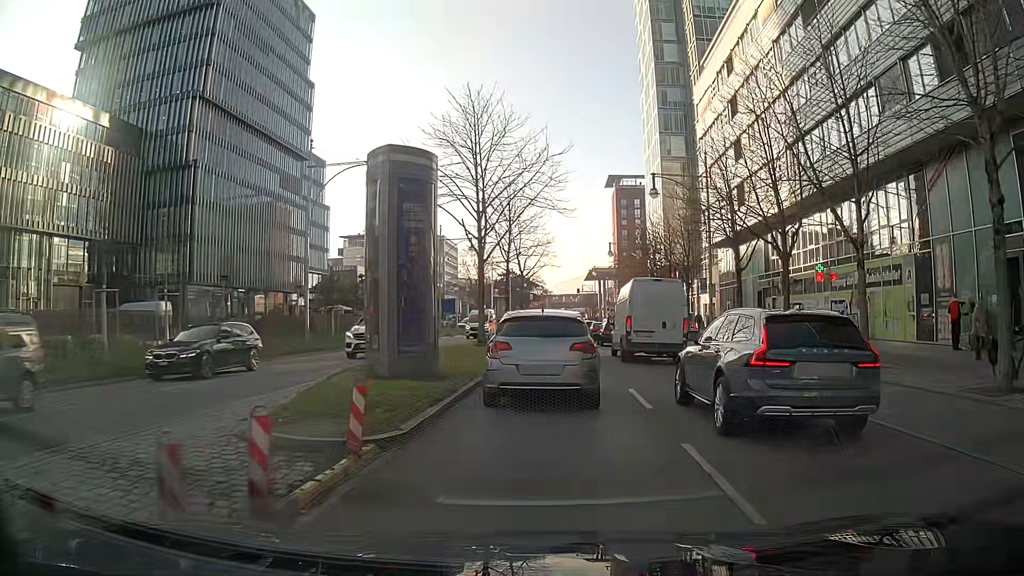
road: primary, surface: asphalt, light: Day
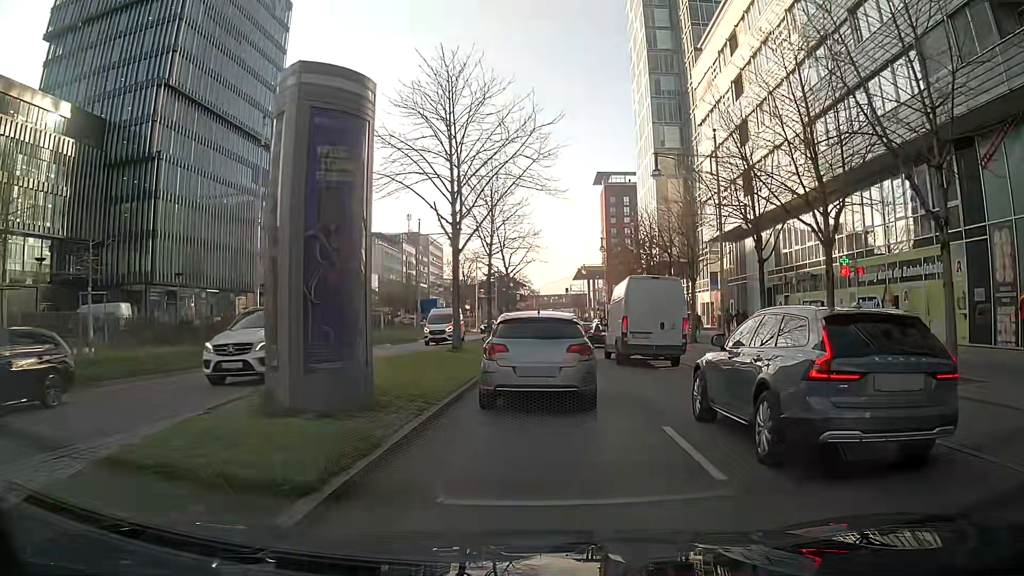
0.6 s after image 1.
(0.0, +4.8) m; +1°
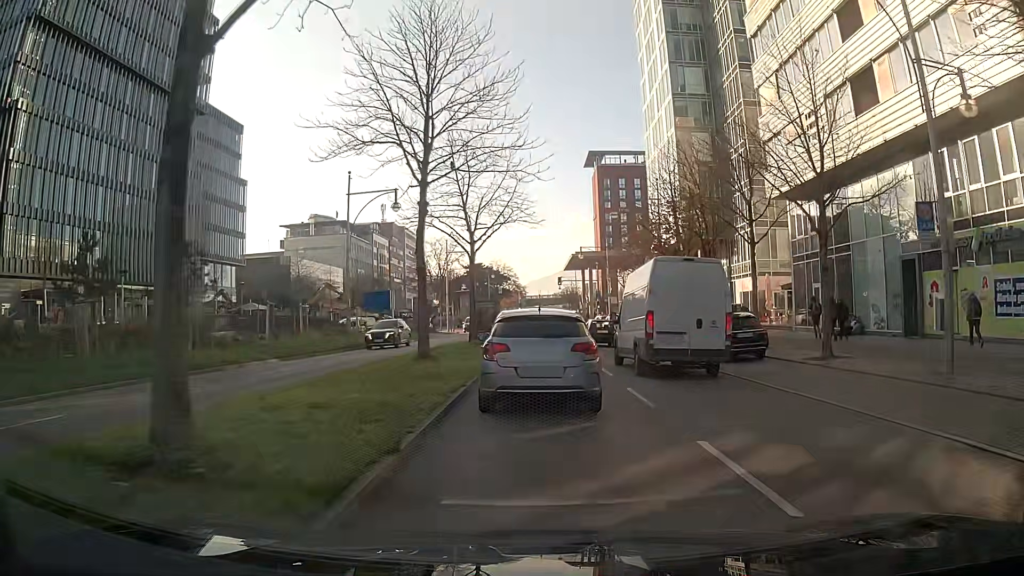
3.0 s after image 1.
(+0.4, +19.4) m; +1°
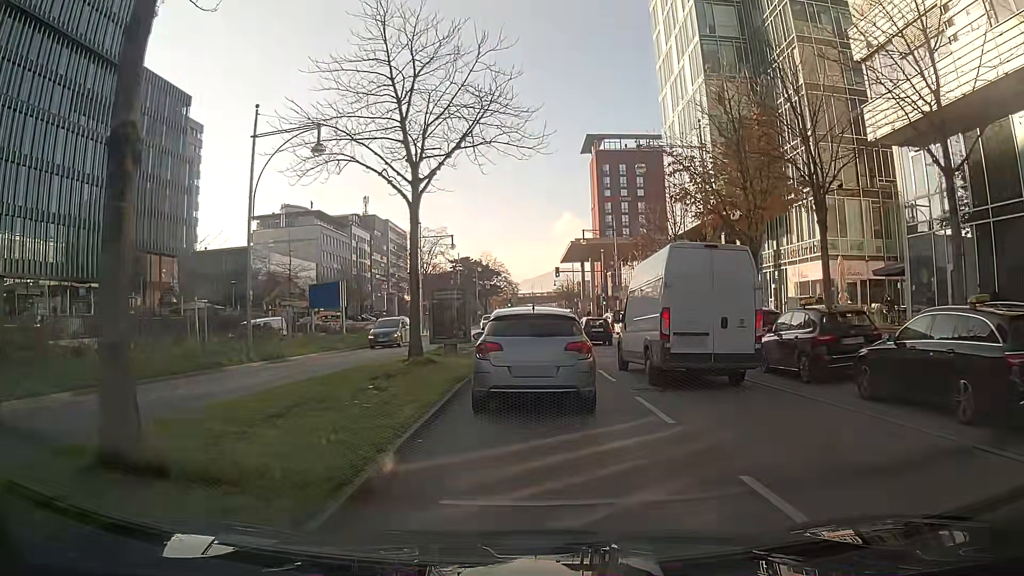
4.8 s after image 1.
(0.0, +13.8) m; -1°
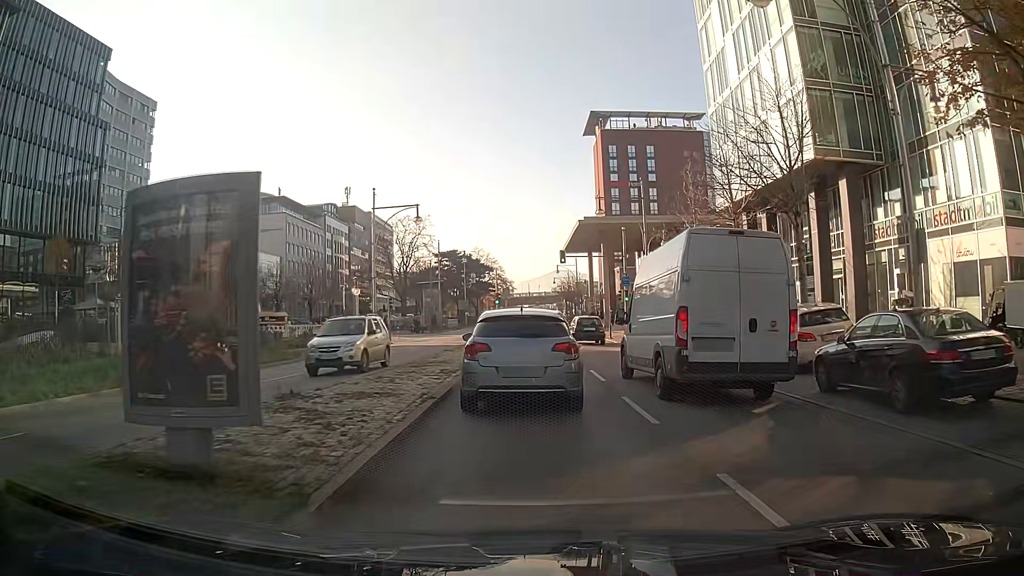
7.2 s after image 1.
(+0.3, +17.9) m; +2°
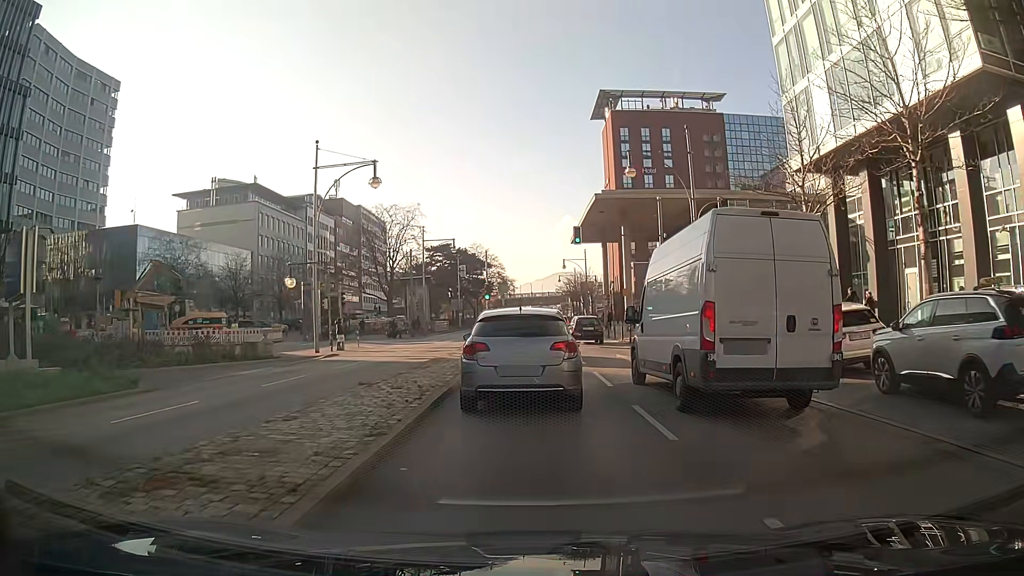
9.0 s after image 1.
(-0.1, +13.4) m; -1°
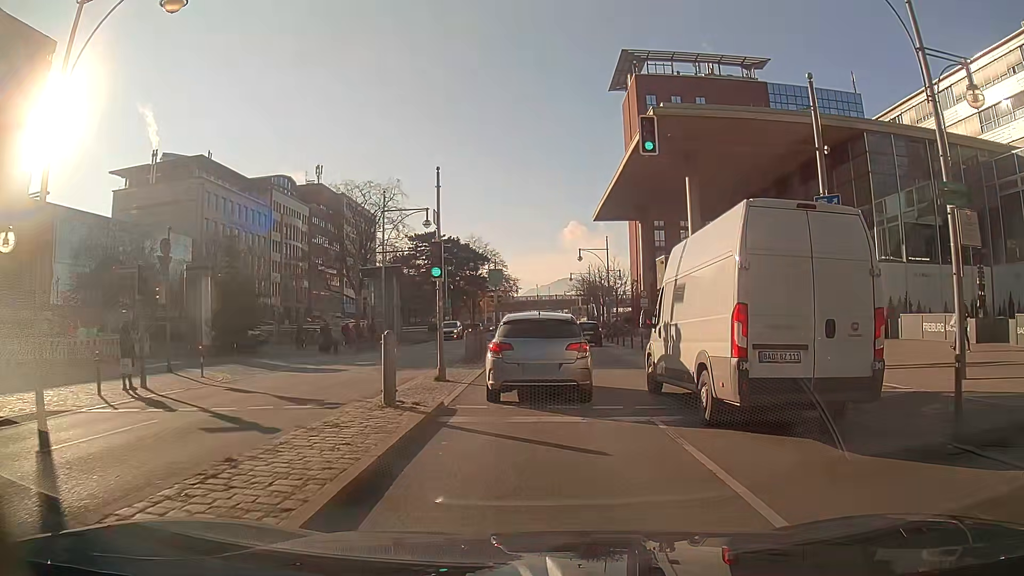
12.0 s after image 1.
(+0.1, +20.7) m; 0°
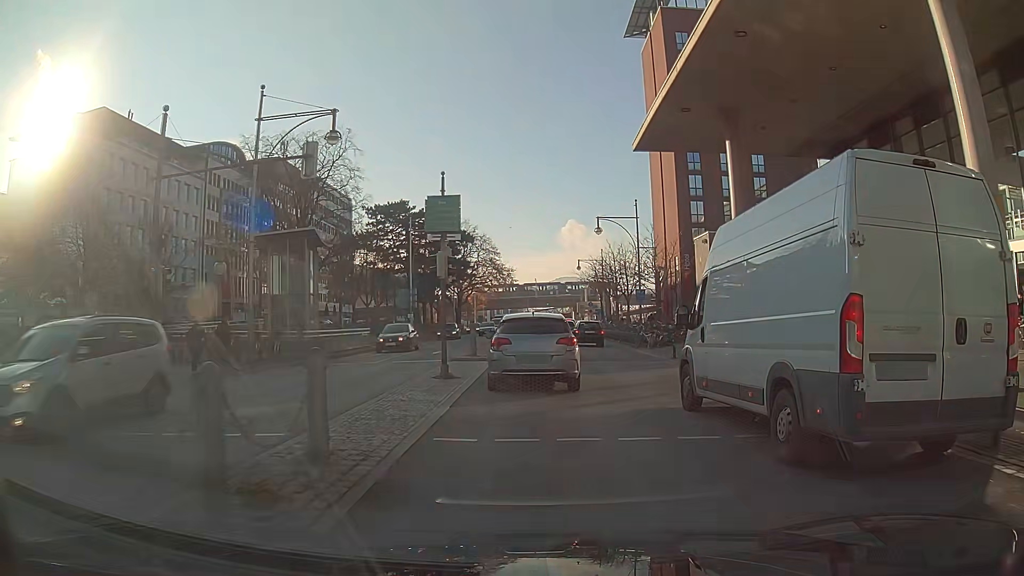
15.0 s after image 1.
(0.0, +22.5) m; 0°
